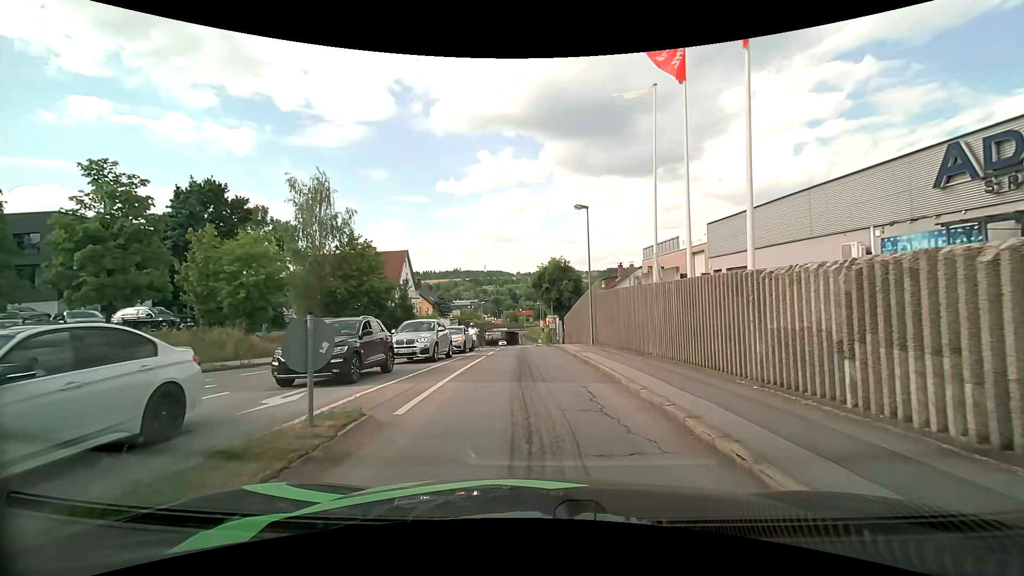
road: tertiary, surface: asphalt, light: Day
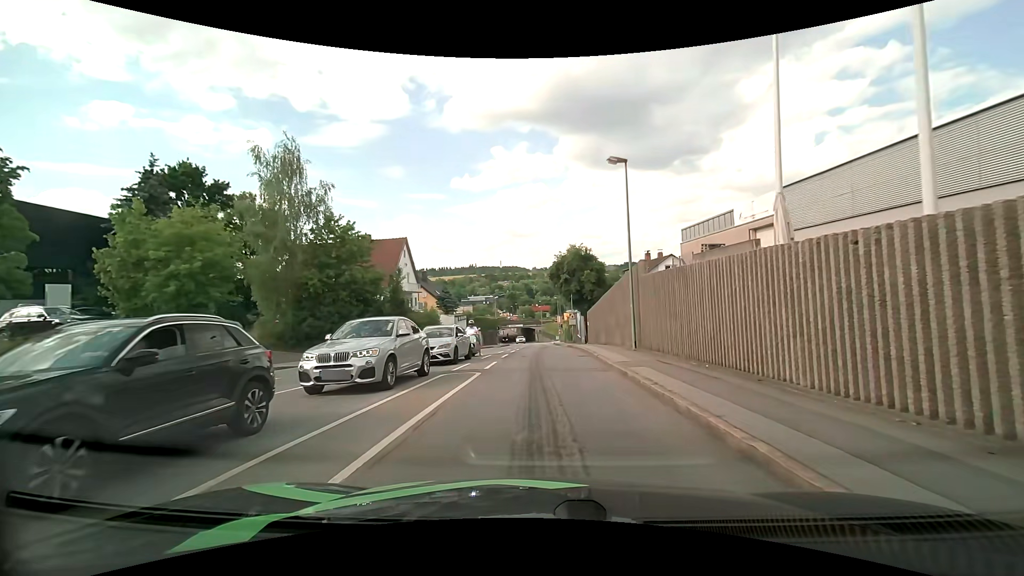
(-0.2, +7.7) m; -2°
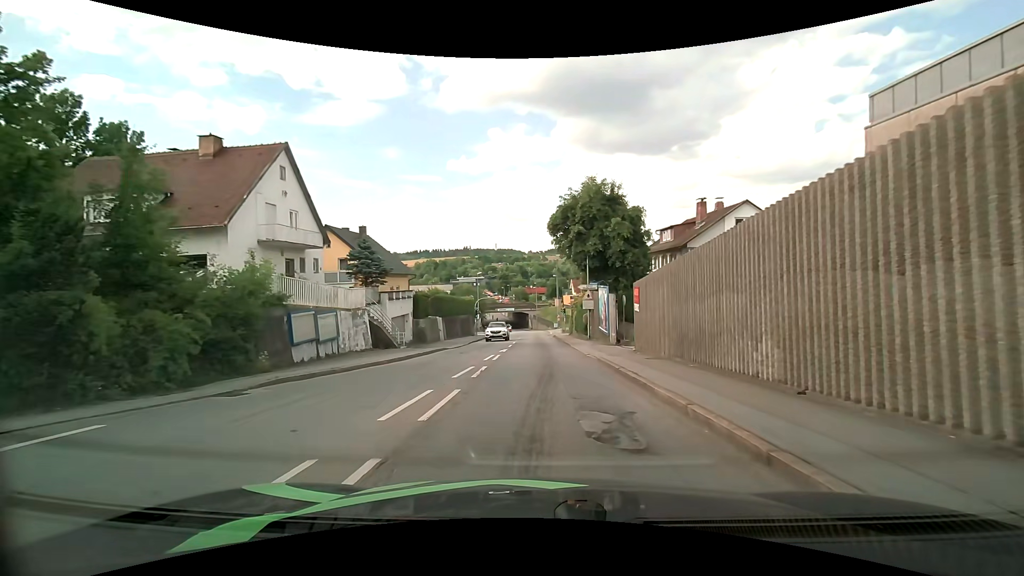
(-0.1, +24.2) m; 0°
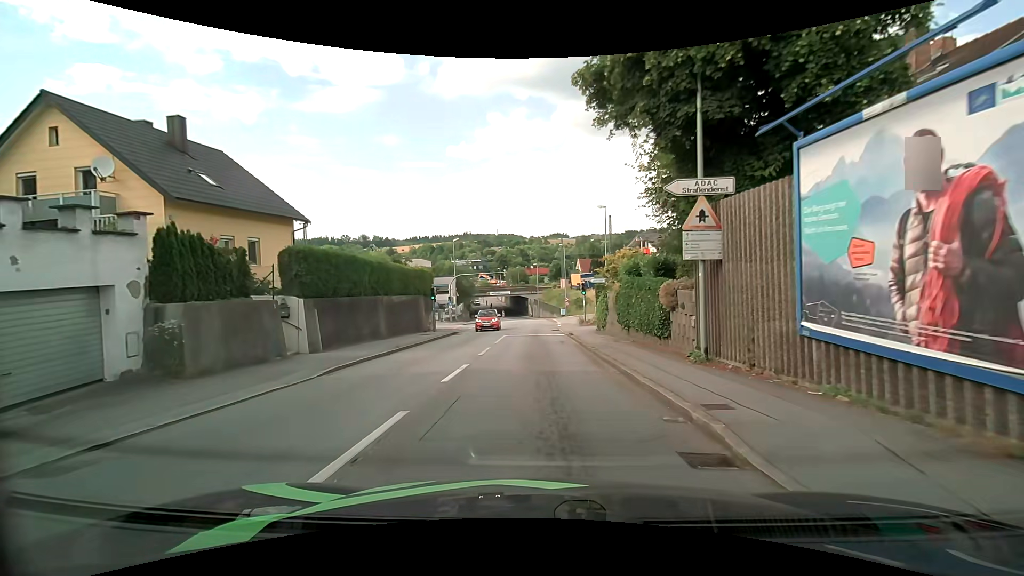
(+0.1, +24.8) m; 0°
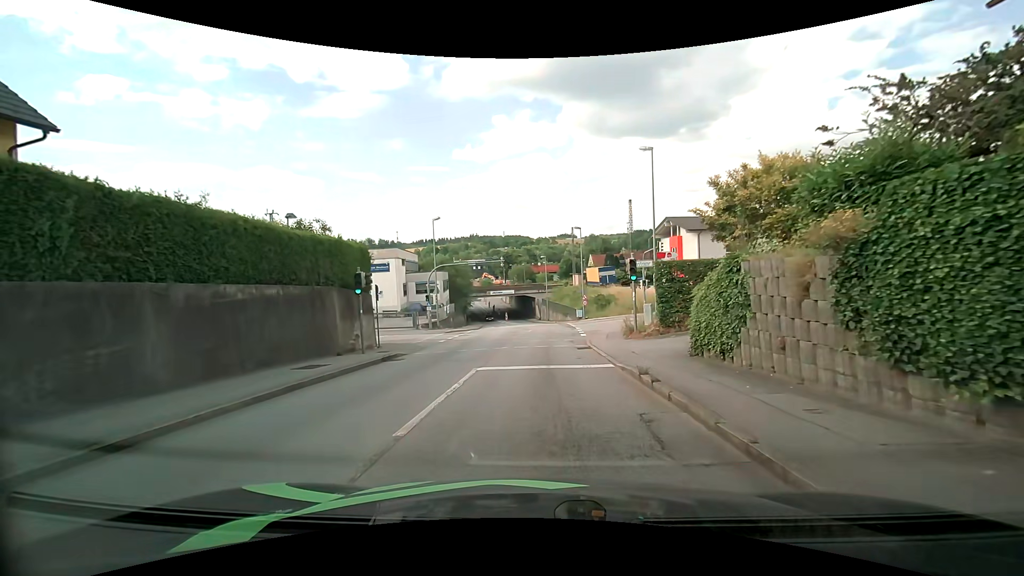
(-0.1, +15.6) m; 0°
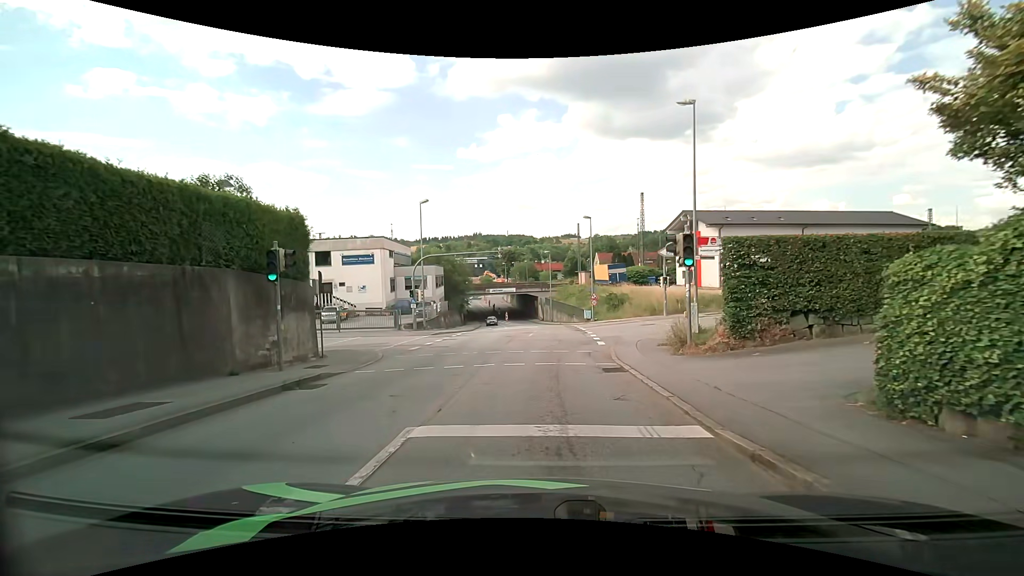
(-0.1, +6.4) m; -1°
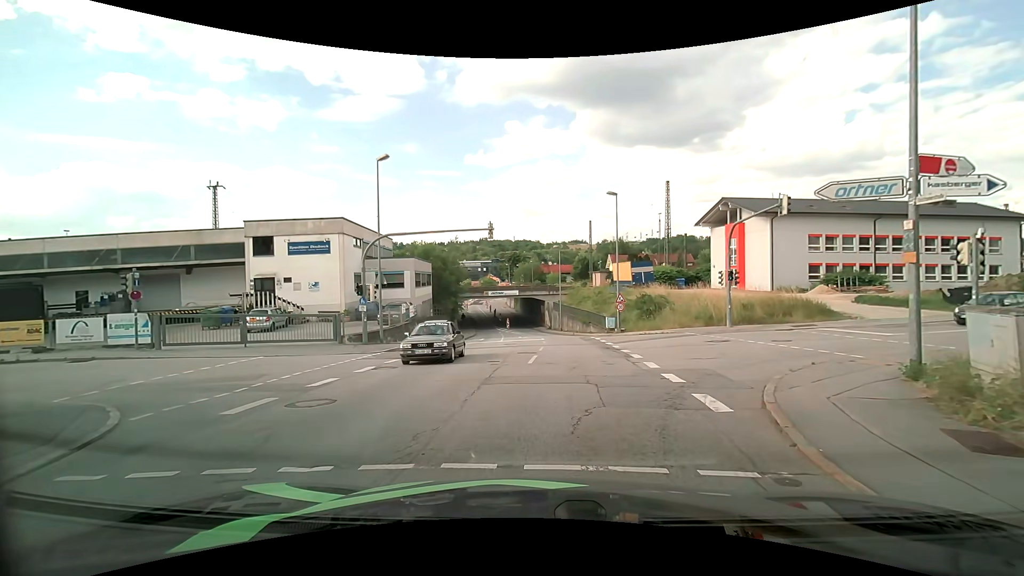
(0.0, +12.2) m; 0°
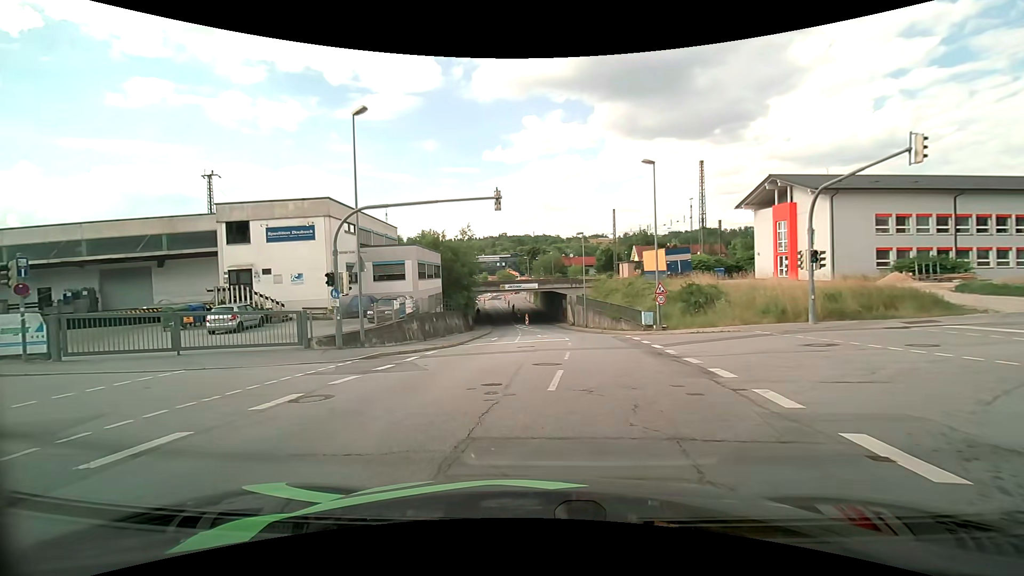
(-0.1, +6.1) m; -3°
(-3, +9) (-12, +13) (-22, +13) (-32, +12) (-42, +11) (-52, +10) (-62, +9) (-72, +9) (-82, +8) (-92, +7) m
